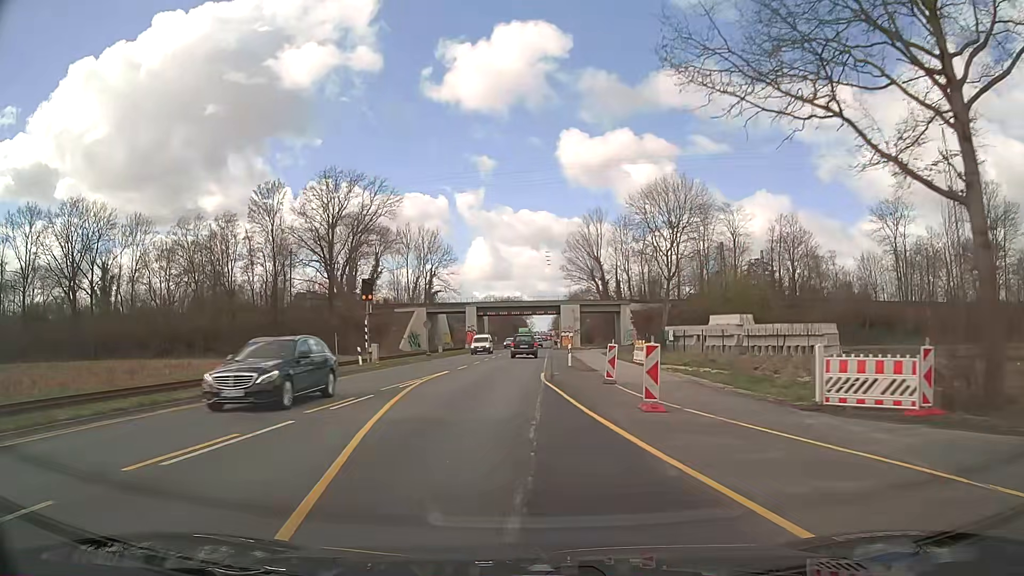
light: Day
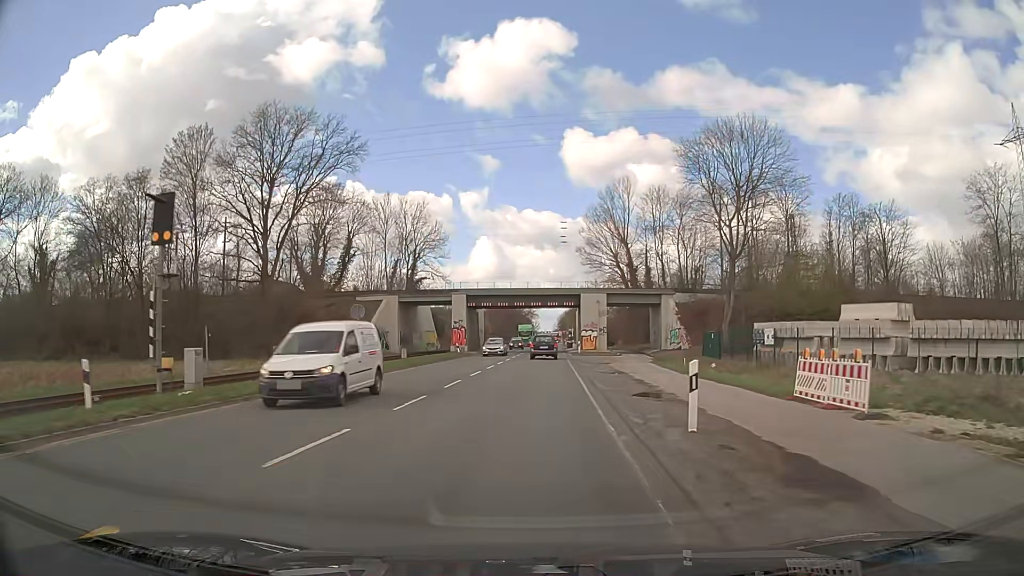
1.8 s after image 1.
(-0.3, +23.8) m; -1°
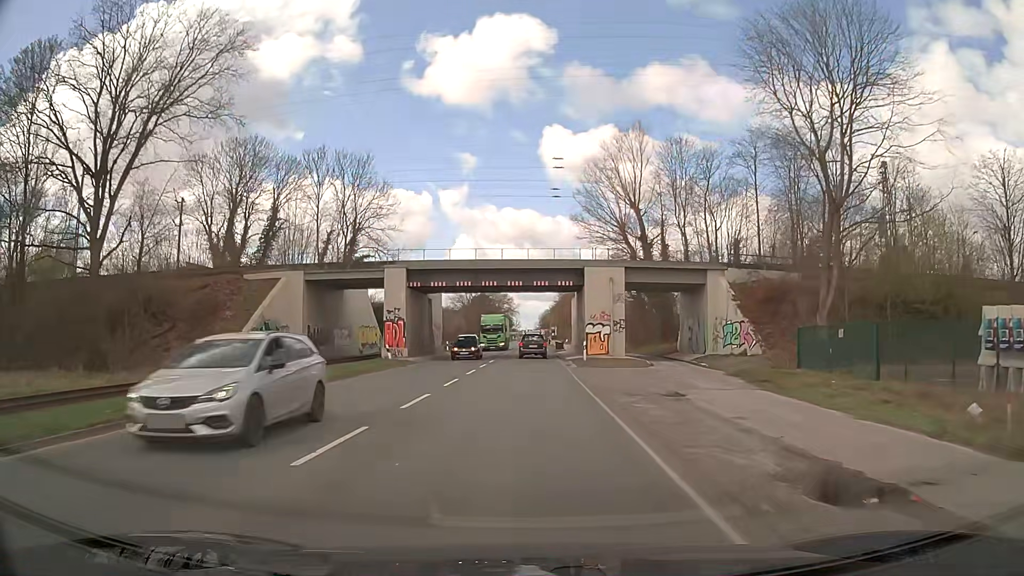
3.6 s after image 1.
(+0.4, +23.8) m; +2°
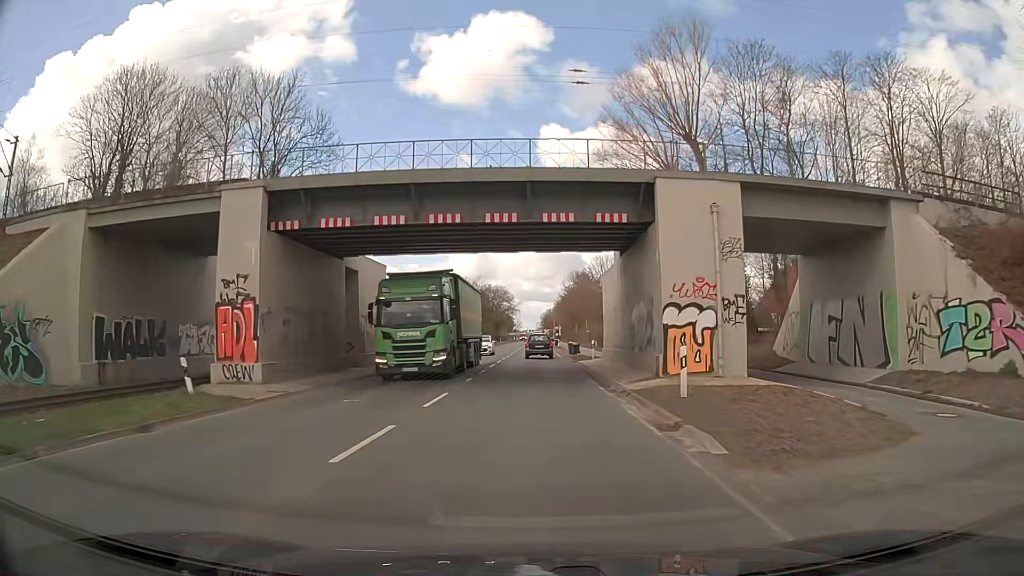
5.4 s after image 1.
(-0.1, +23.8) m; 0°
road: secondary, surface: asphalt
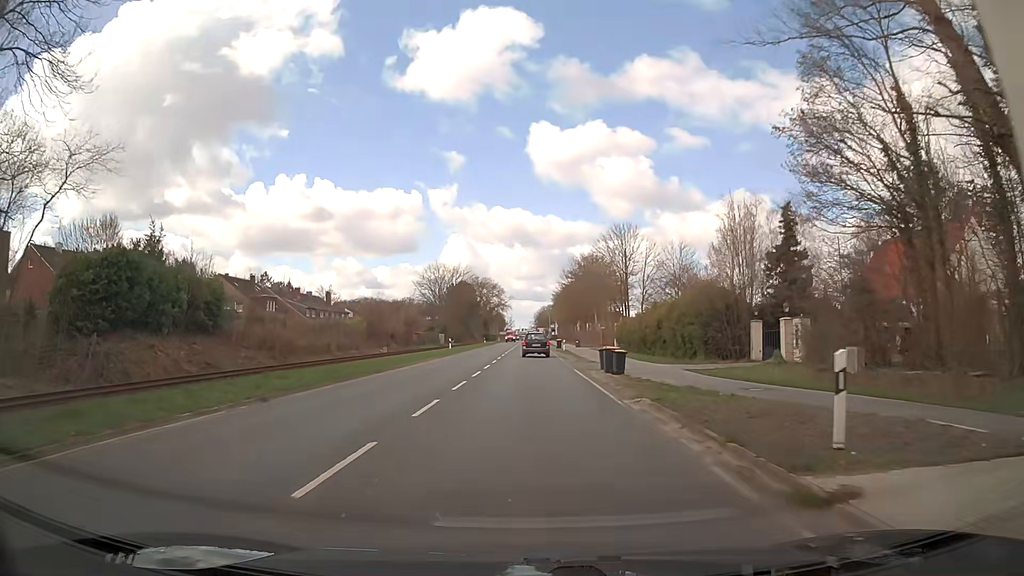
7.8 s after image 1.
(-0.1, +31.8) m; 0°
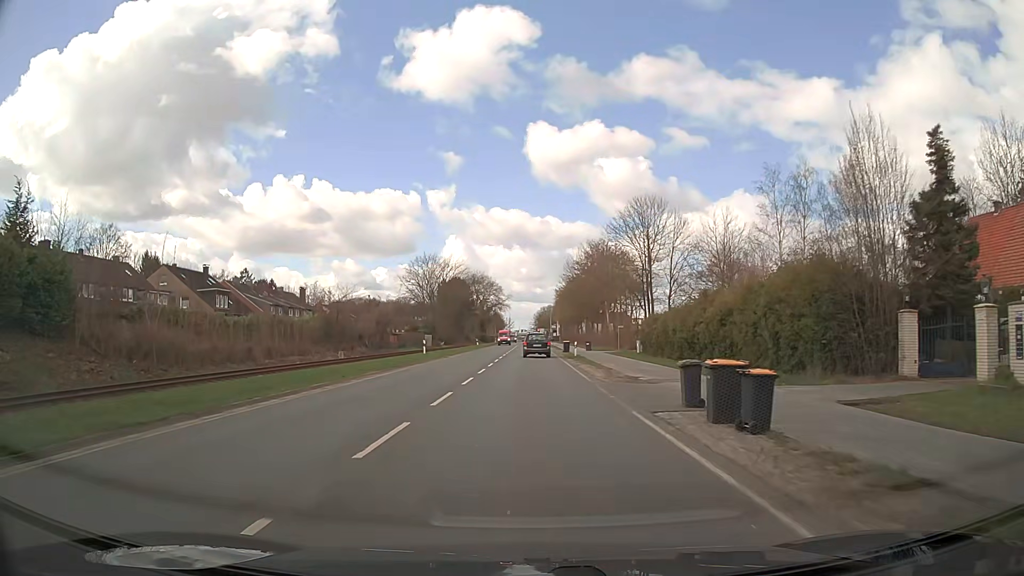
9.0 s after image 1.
(+0.2, +15.9) m; +1°
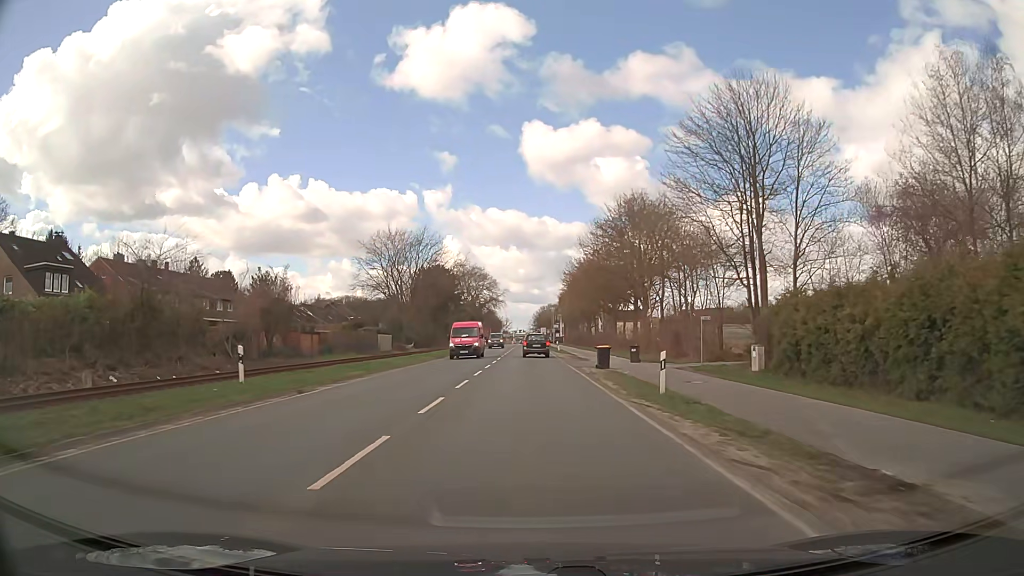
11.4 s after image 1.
(-0.3, +31.8) m; 0°
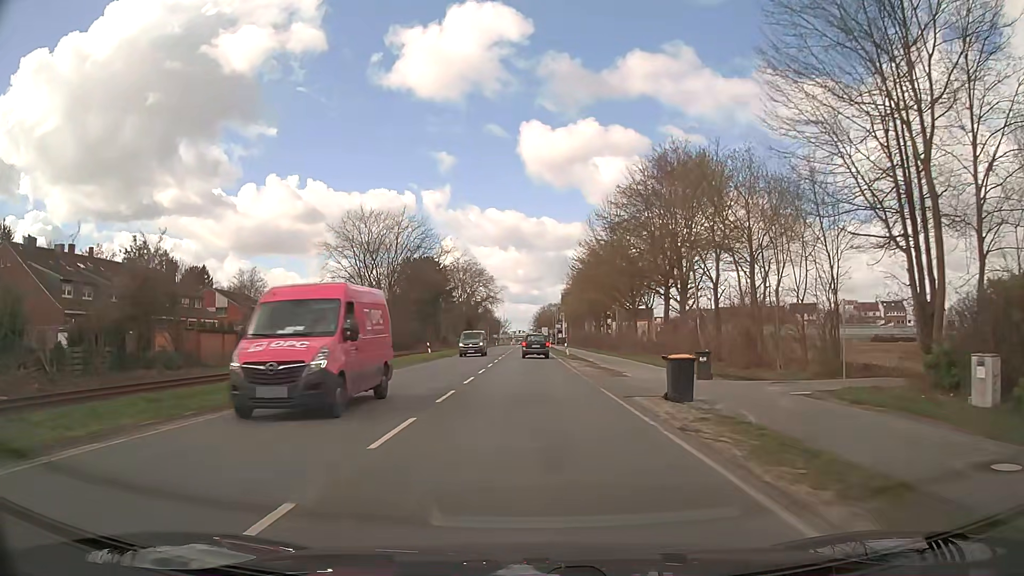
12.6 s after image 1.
(0.0, +15.8) m; 0°
